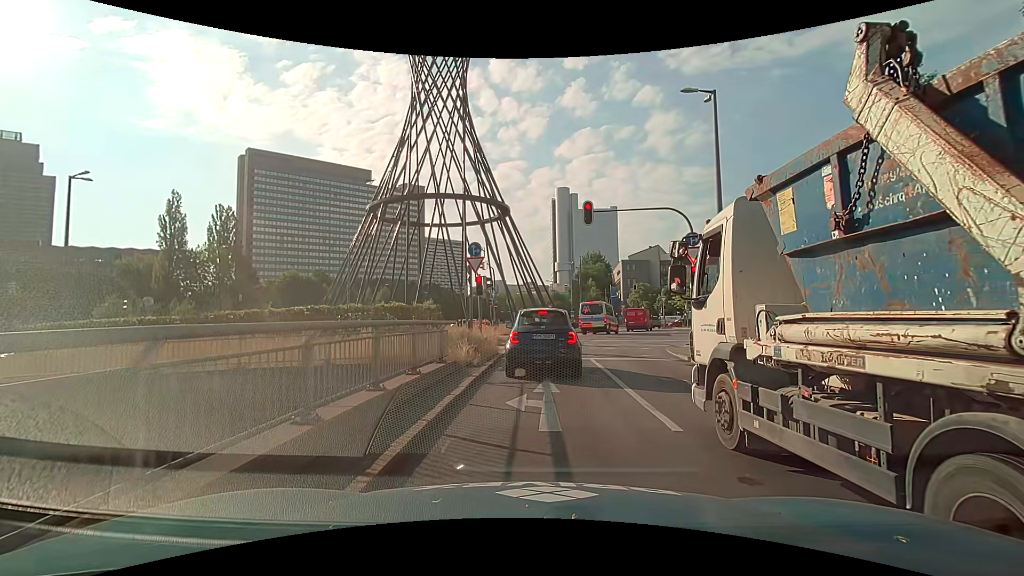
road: trunk_link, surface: asphalt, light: Day
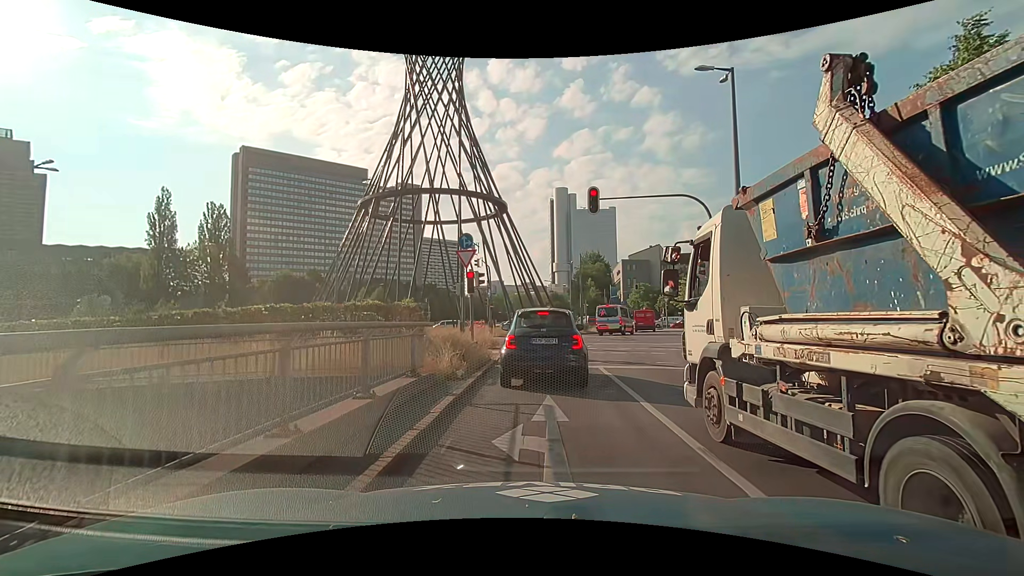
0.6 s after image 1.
(0.0, +2.4) m; +1°
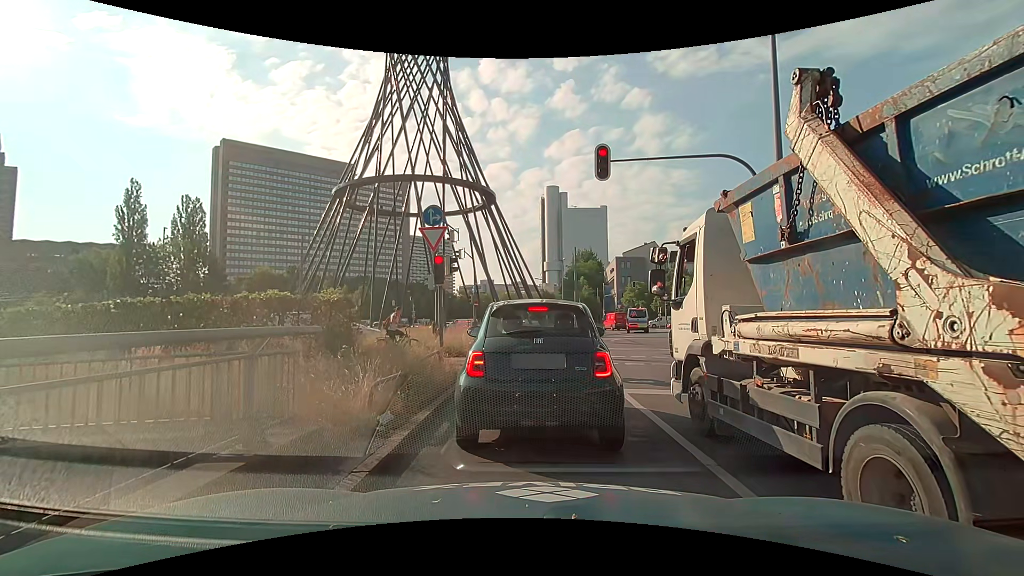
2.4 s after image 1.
(0.0, +4.3) m; +2°
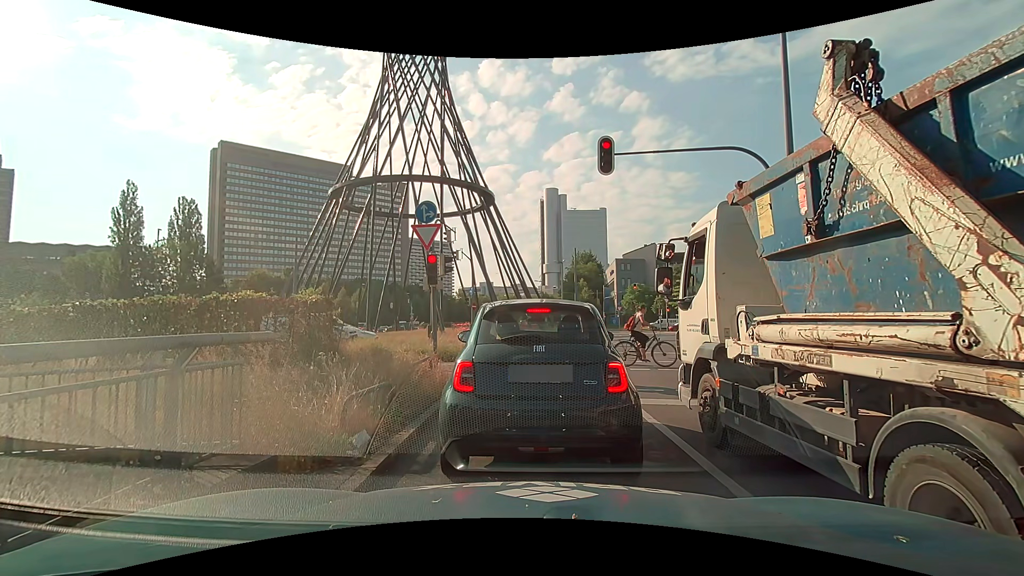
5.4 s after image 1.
(0.0, +0.8) m; 0°
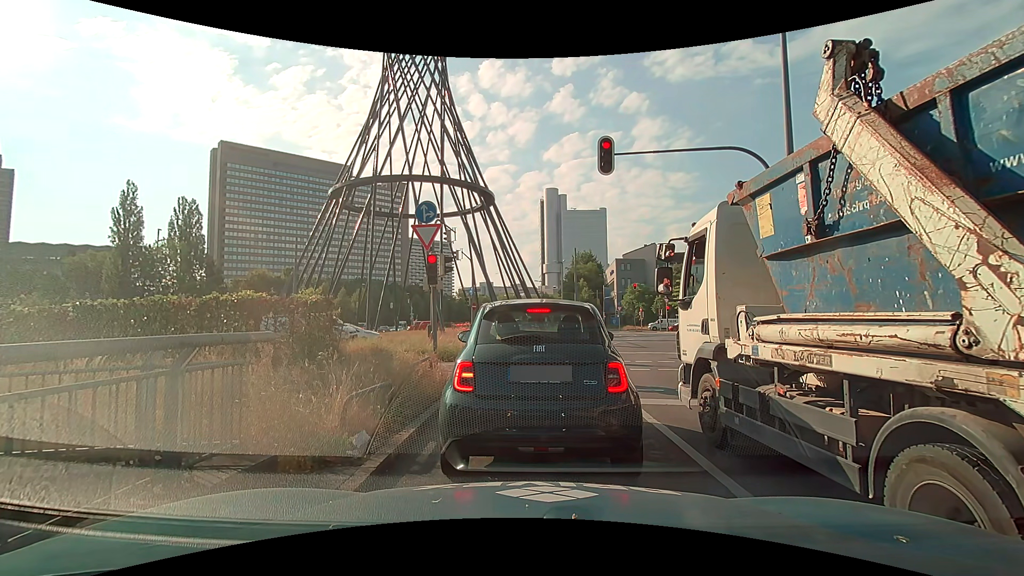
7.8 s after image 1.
(0.0, 0.0) m; 0°
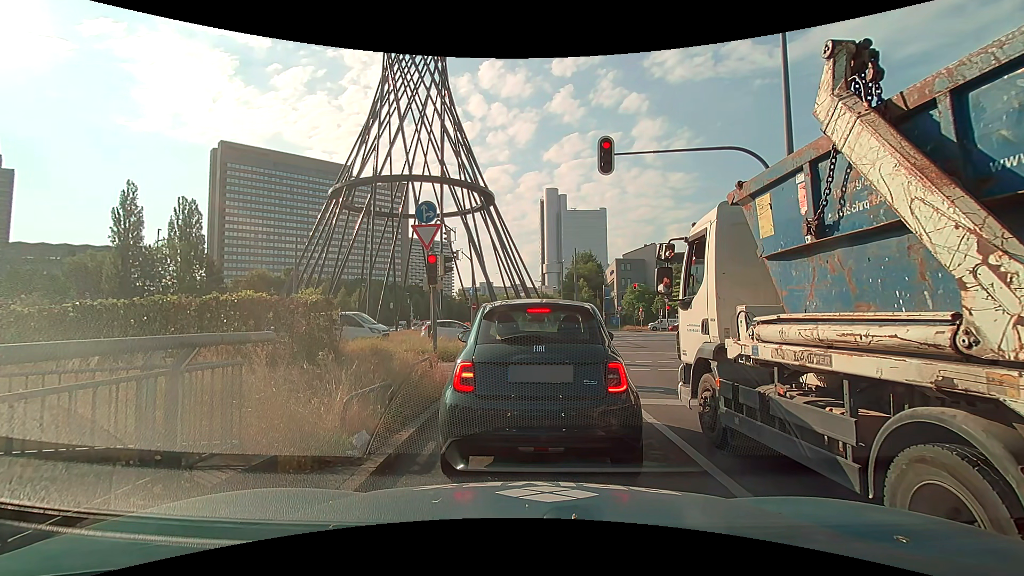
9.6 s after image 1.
(0.0, 0.0) m; 0°
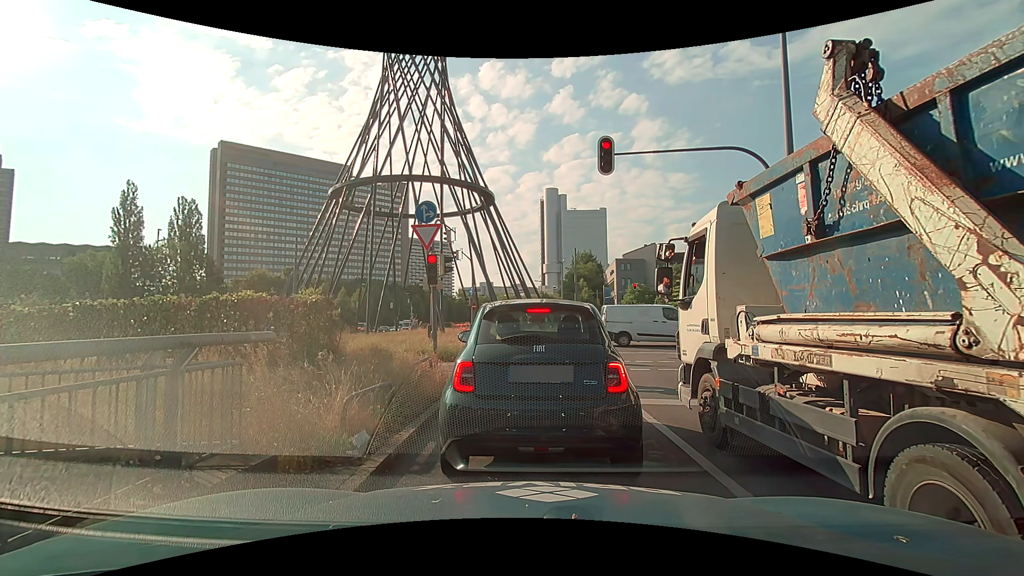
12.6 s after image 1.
(0.0, 0.0) m; 0°
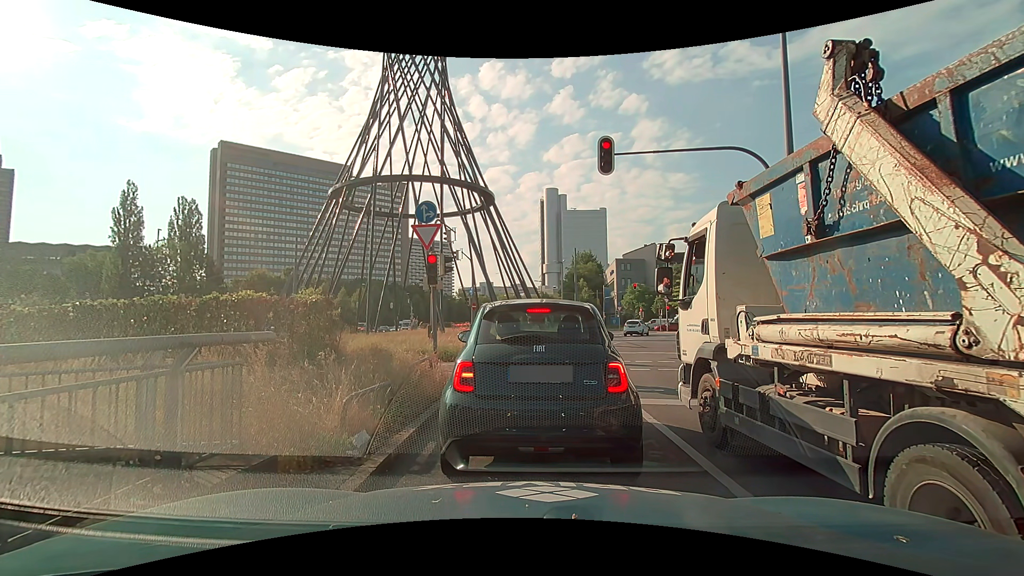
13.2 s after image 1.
(0.0, 0.0) m; 0°
(0, +10) (0, +20) (+2, +30) (+6, +39) (+10, +48) (+11, +58) (+9, +68) (+6, +78) (0, +86) (-9, +90) m
